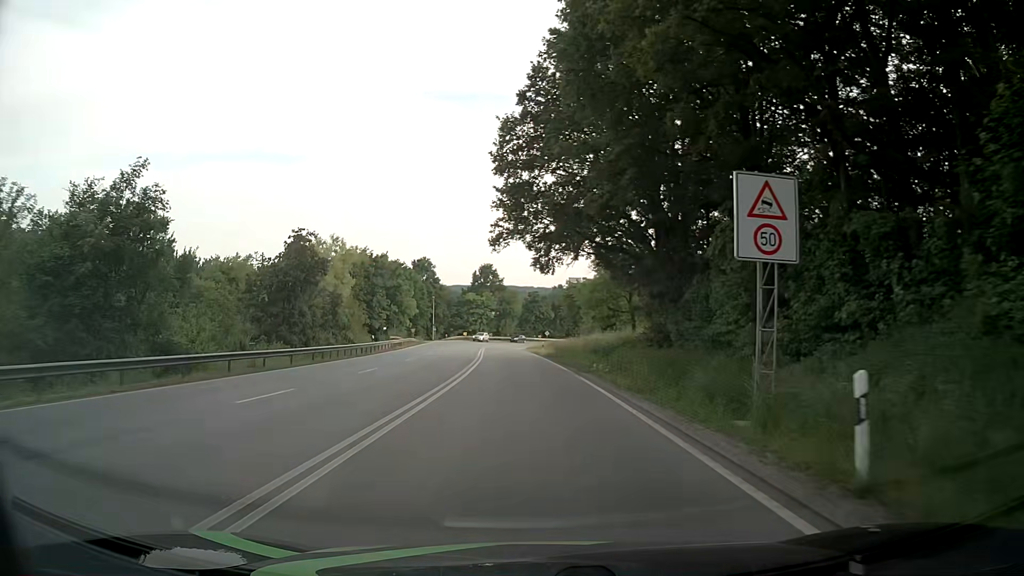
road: primary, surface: asphalt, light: Day
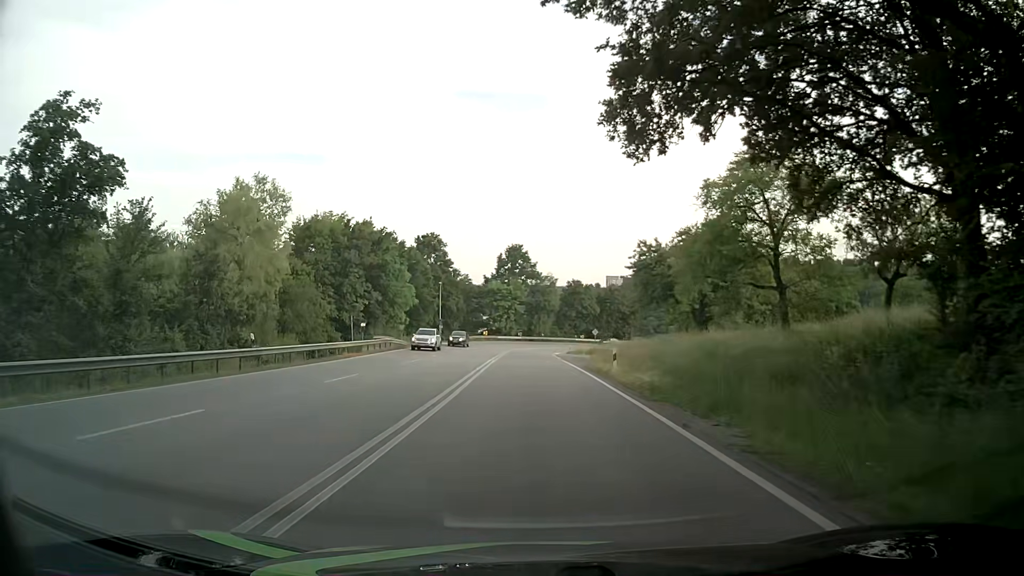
(-0.7, +30.8) m; -2°
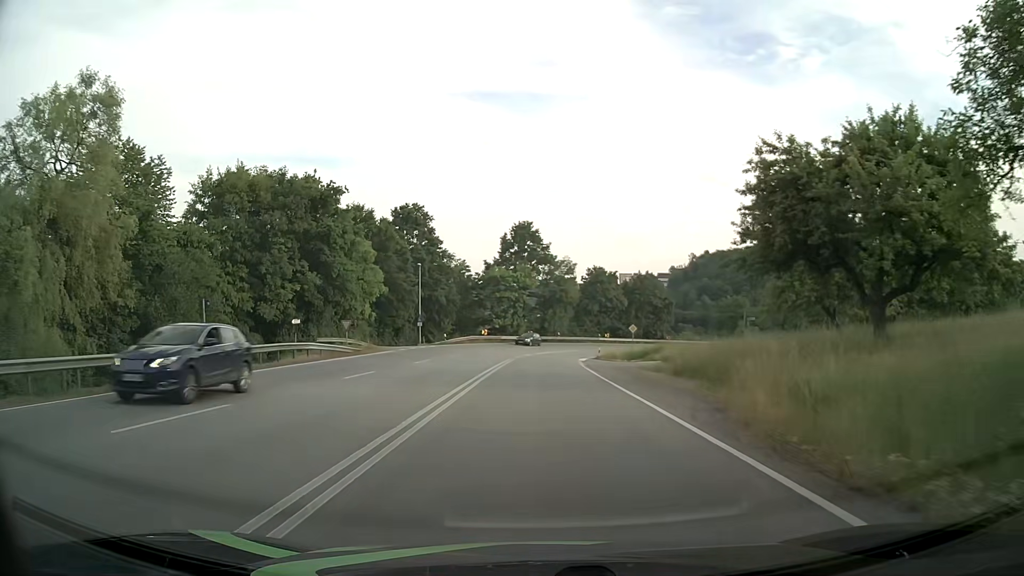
(-0.3, +23.0) m; -1°
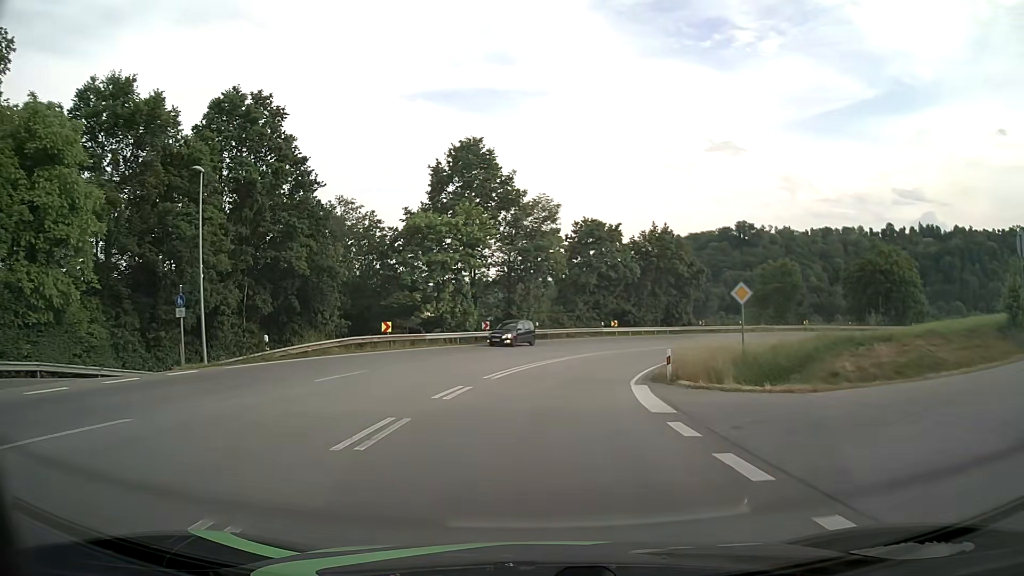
(+0.4, +38.4) m; +3°
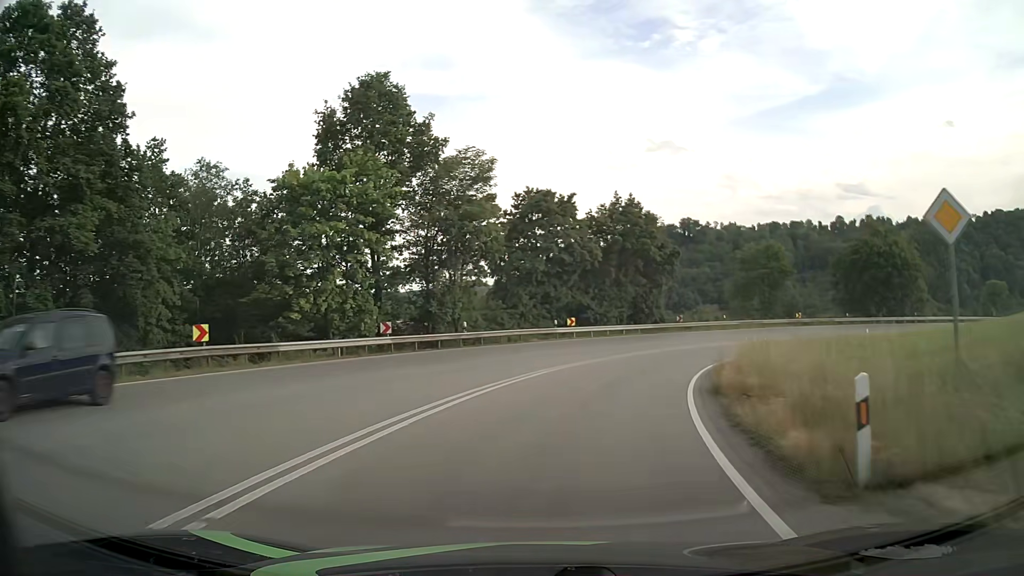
(+0.6, +15.3) m; +5°
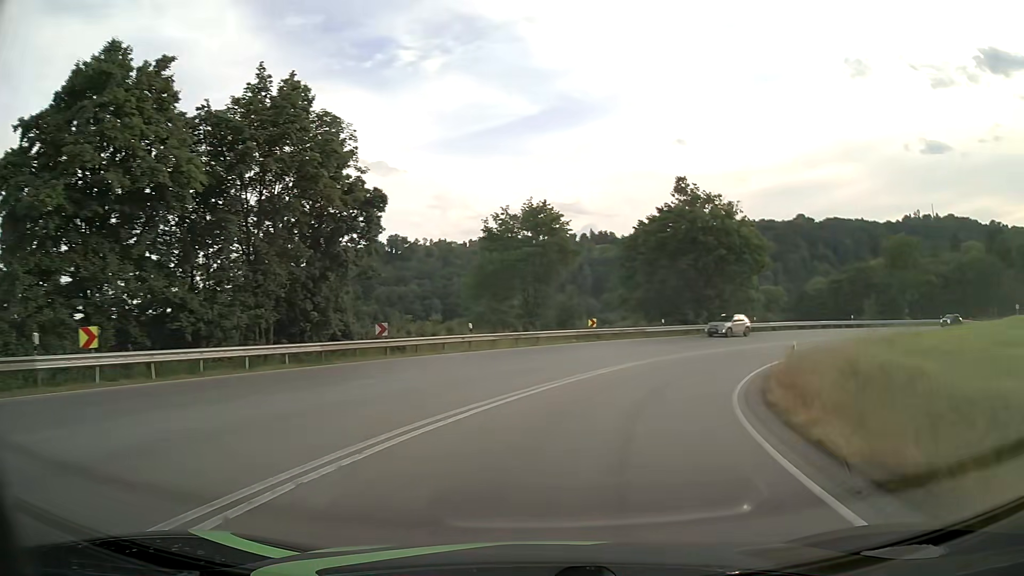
(+5.7, +29.6) m; +24°
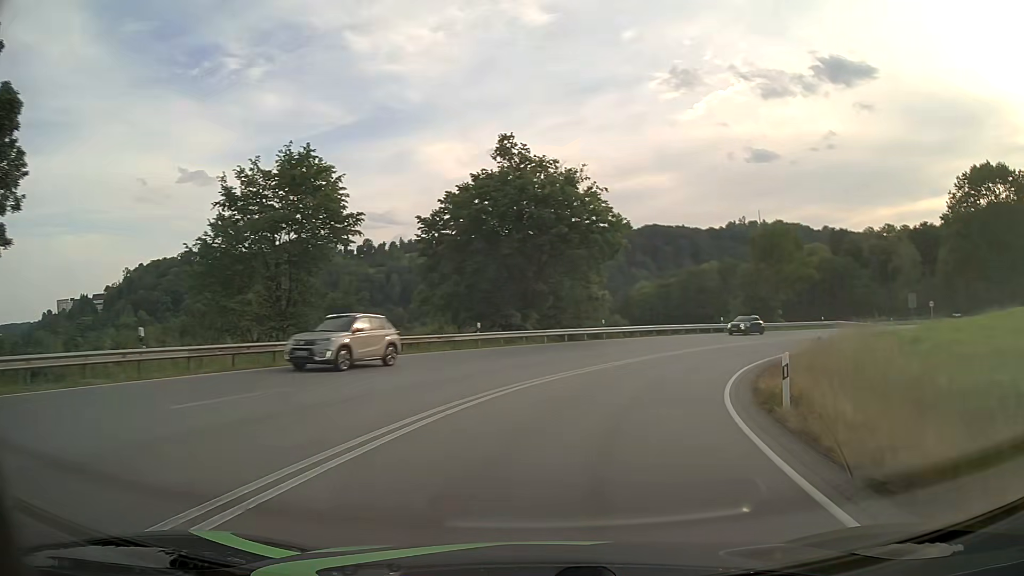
(+2.1, +14.9) m; +16°
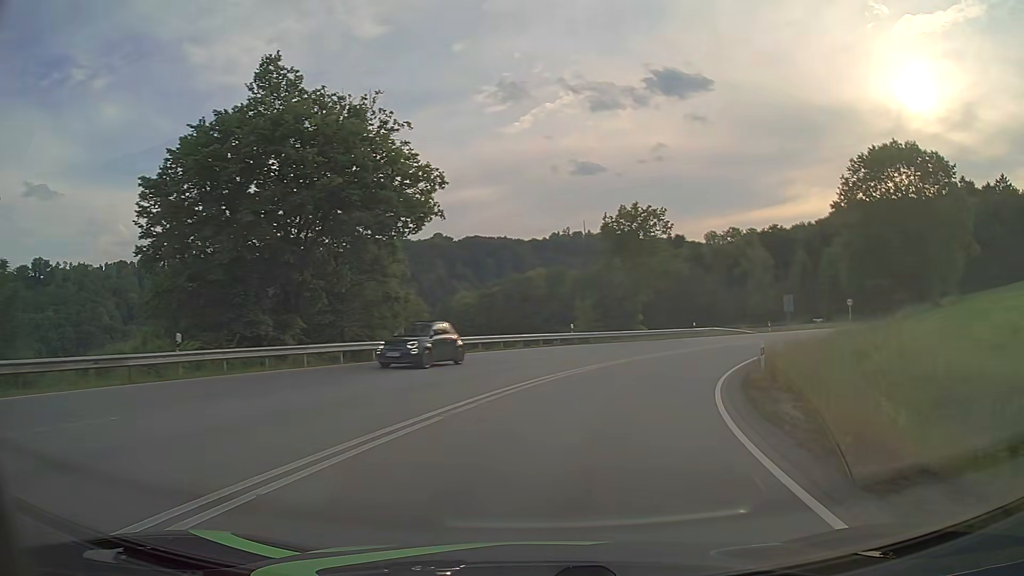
(+2.0, +14.9) m; +15°
(+1, +10) (+3, +20) (+7, +29) (+12, +37) (+18, +45) (+25, +53) (+31, +61) (+38, +68) (+44, +76) (+50, +84) m
